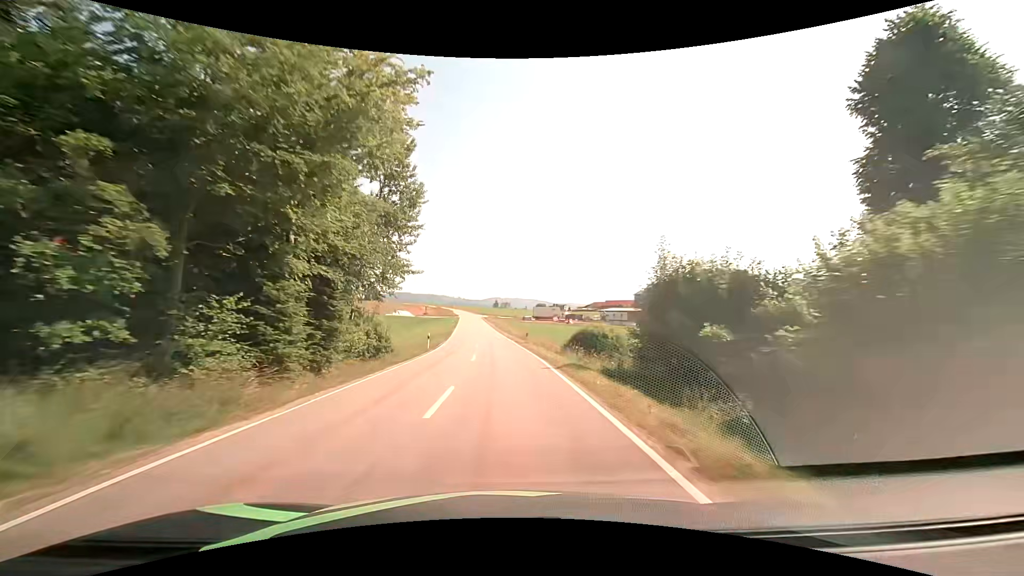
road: tertiary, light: Day
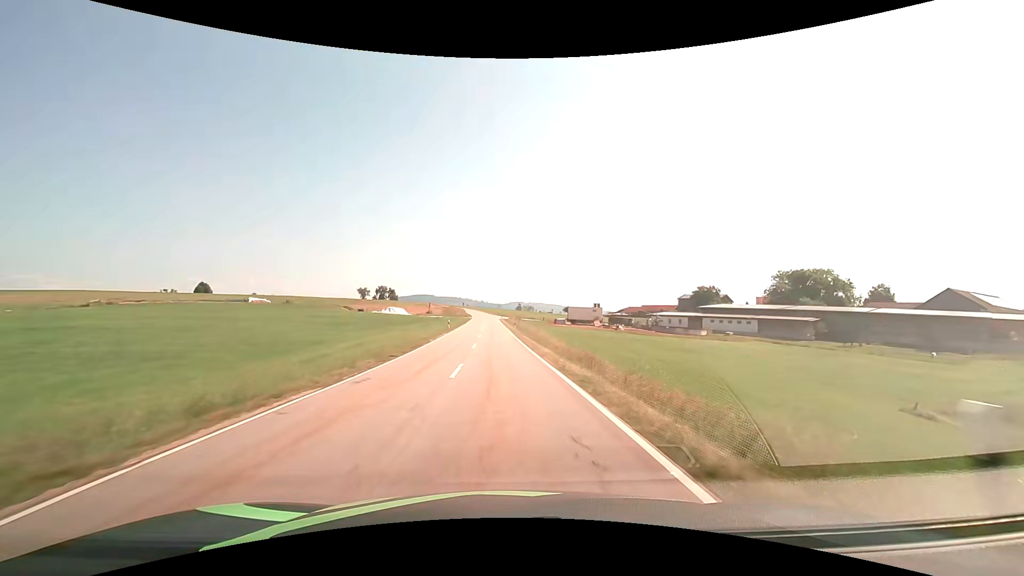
(-0.7, +32.8) m; -2°
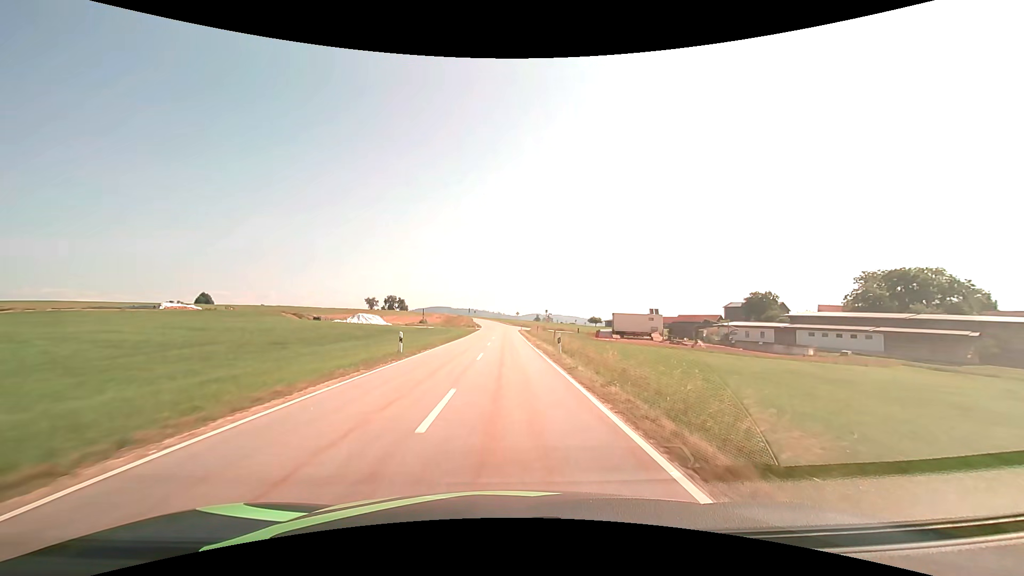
(-0.8, +30.4) m; -2°
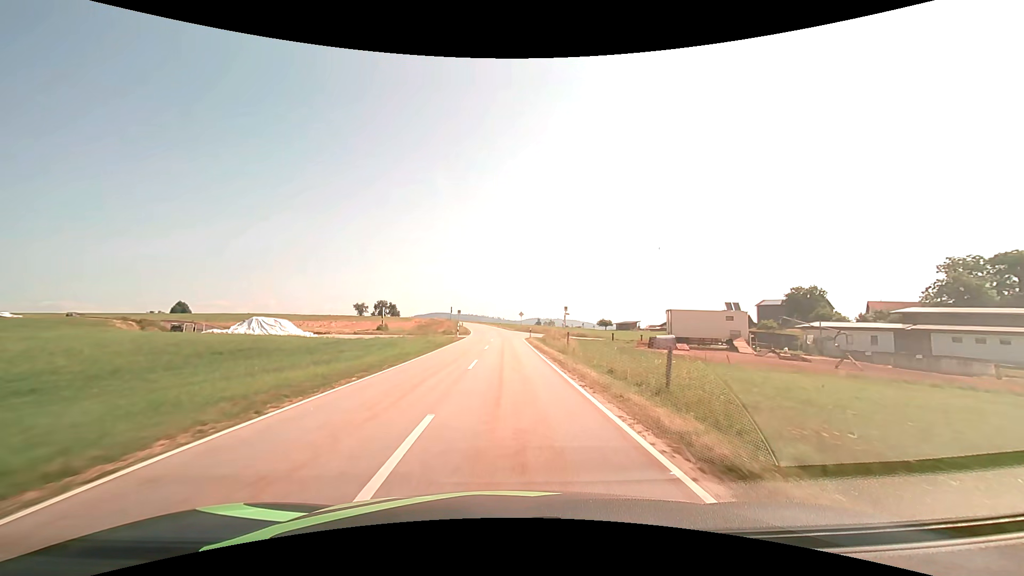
(-0.1, +27.5) m; 0°
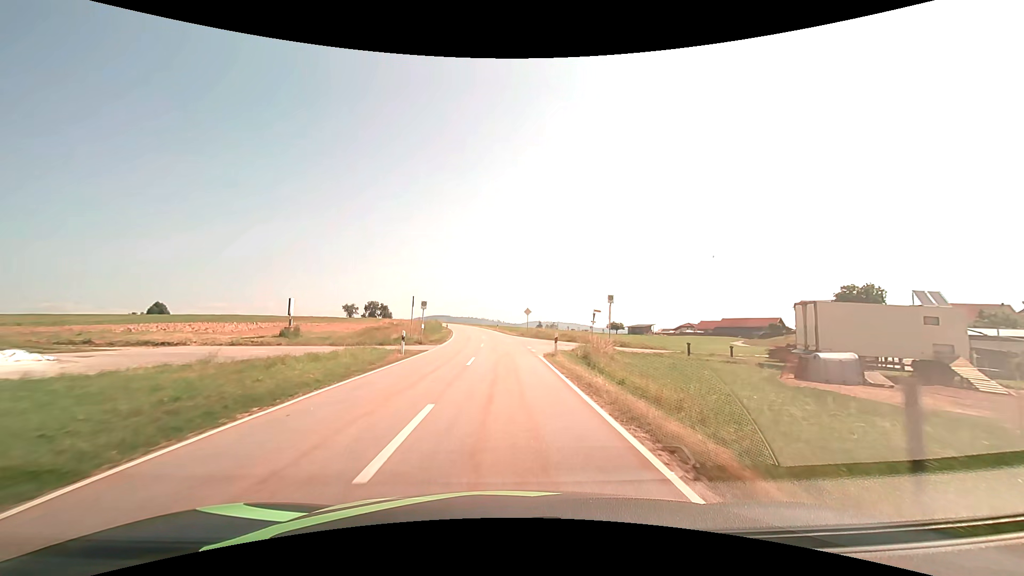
(+0.1, +23.9) m; 0°
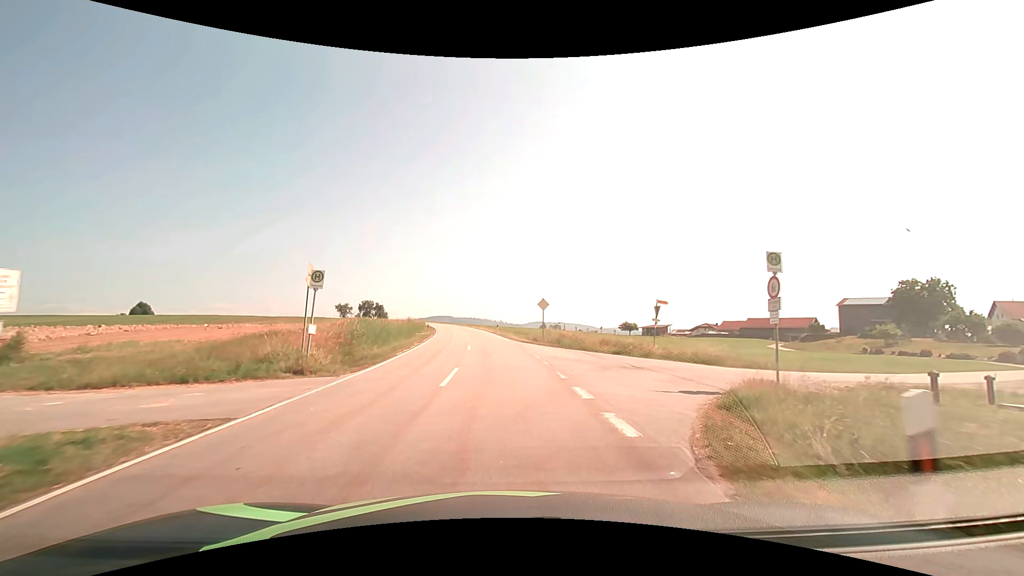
(0.0, +18.7) m; 0°
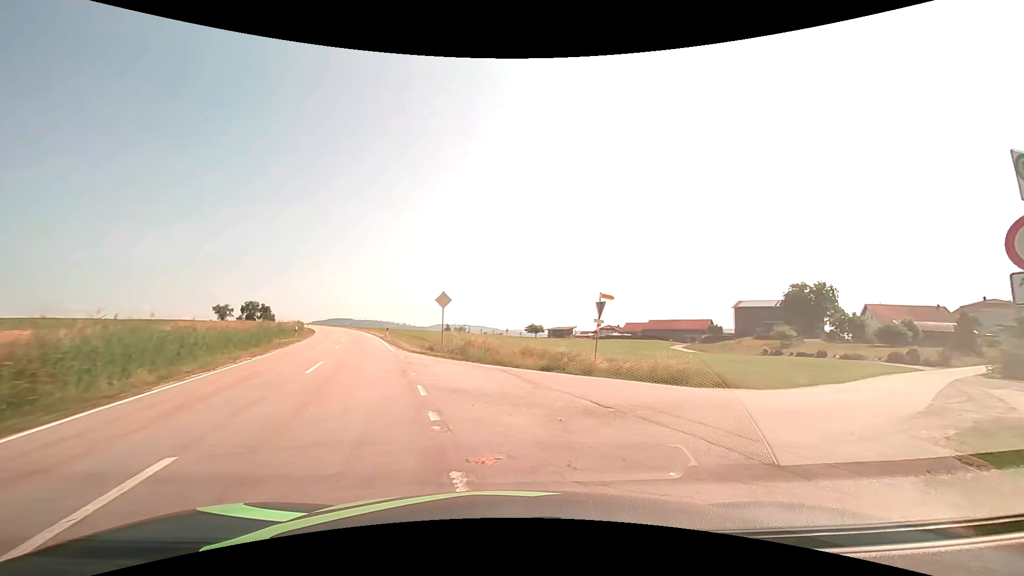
(+0.5, +8.6) m; +10°
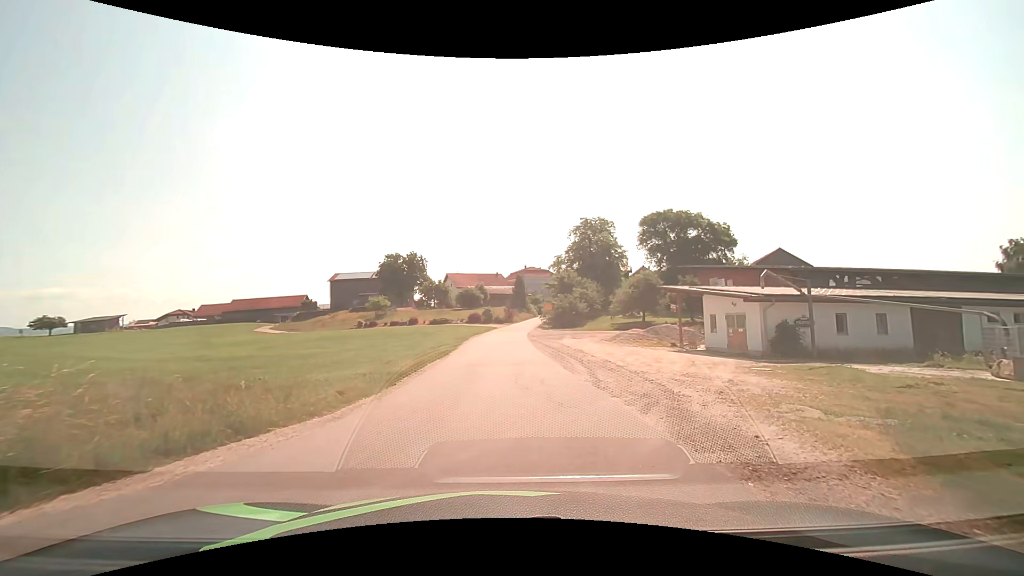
(+5.6, +12.8) m; +44°
(0, +10) (+1, +20) (0, +30) (0, +40) (+1, +50) (+1, +60) (+2, +70) (+4, +80) (+6, +90) (+8, +99) m
